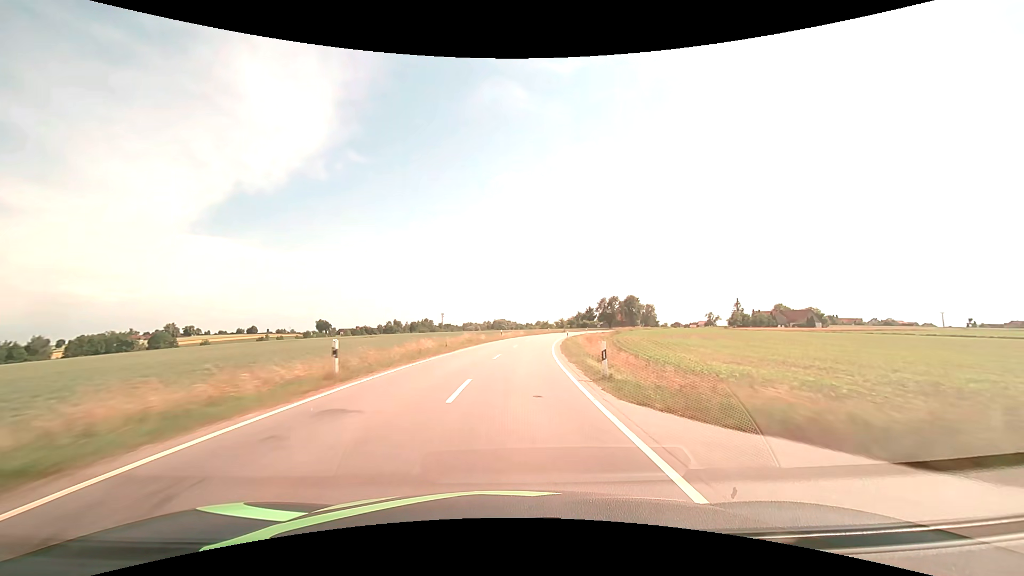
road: tertiary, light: Day
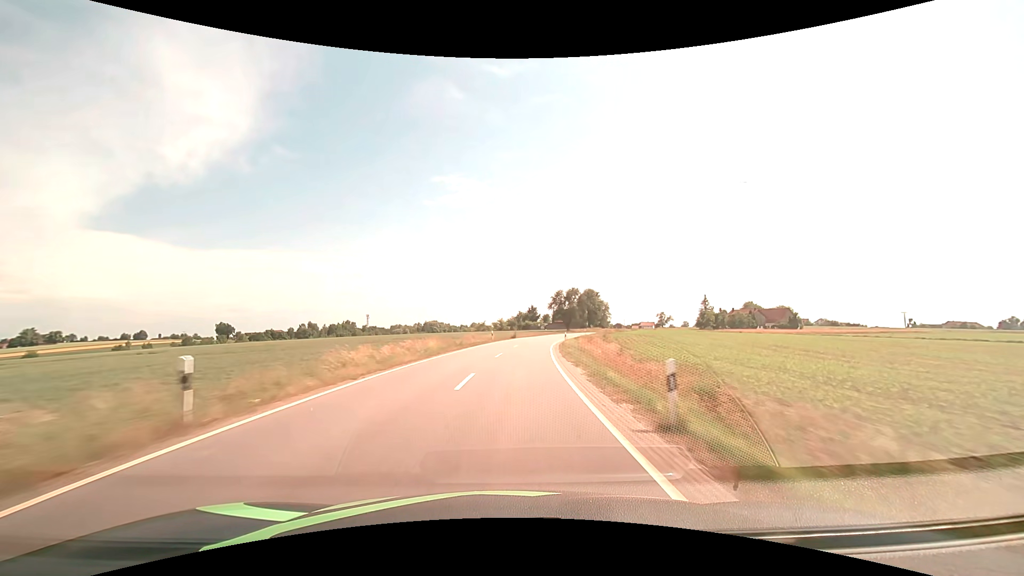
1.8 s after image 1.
(+3.1, +46.3) m; +7°
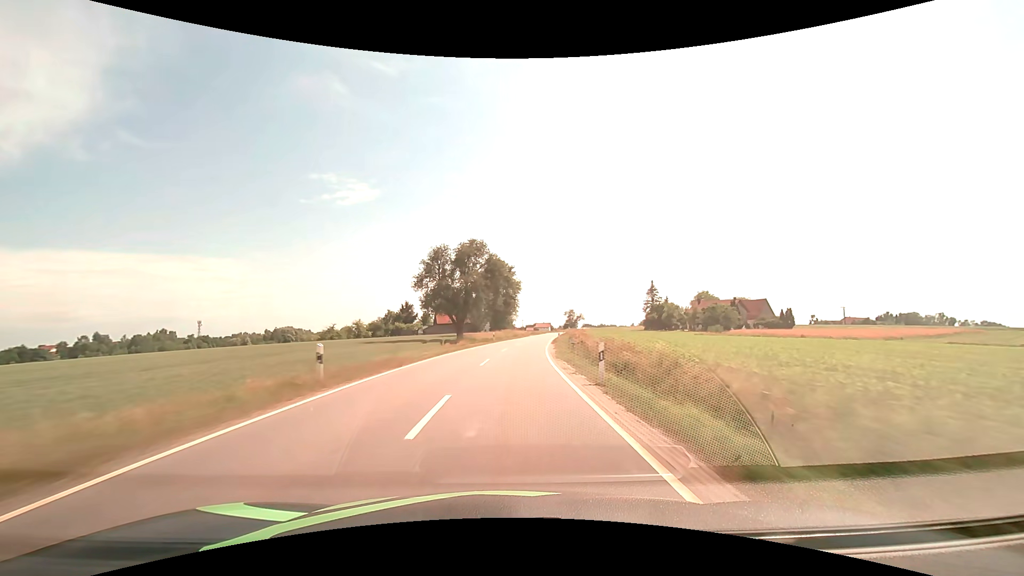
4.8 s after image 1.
(+8.7, +76.8) m; +13°
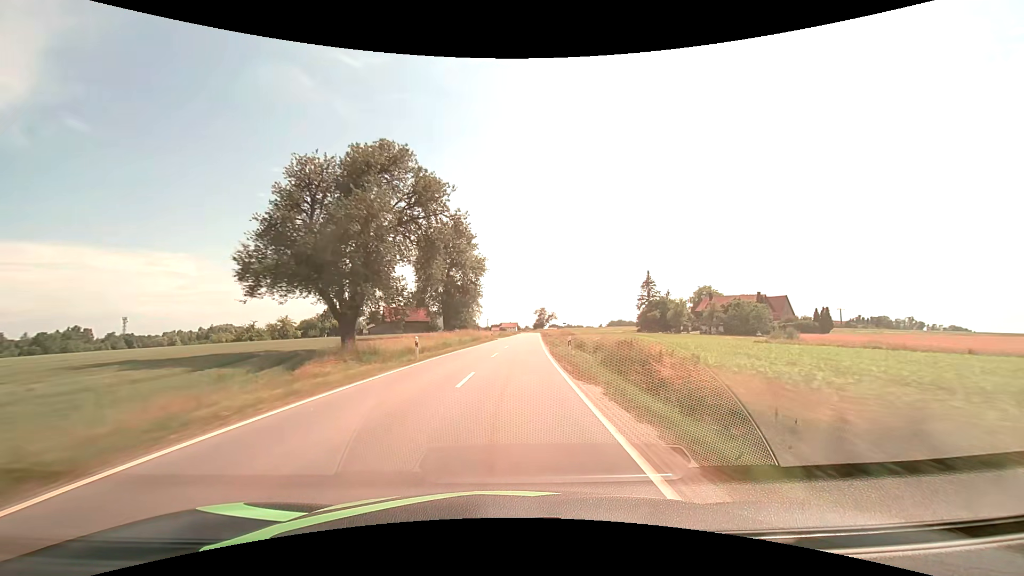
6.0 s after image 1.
(+1.1, +31.0) m; +4°
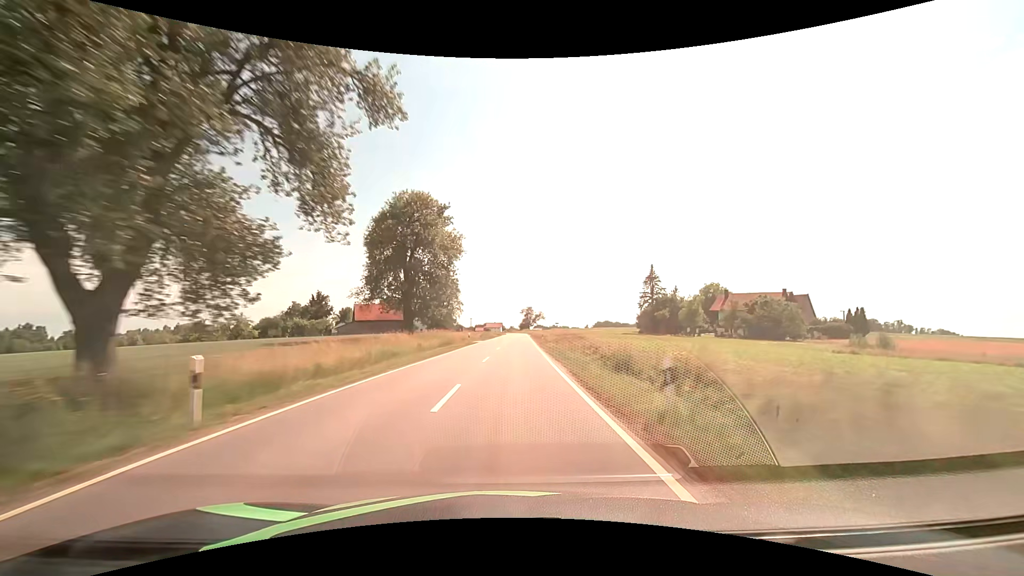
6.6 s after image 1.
(+0.2, +15.5) m; +2°
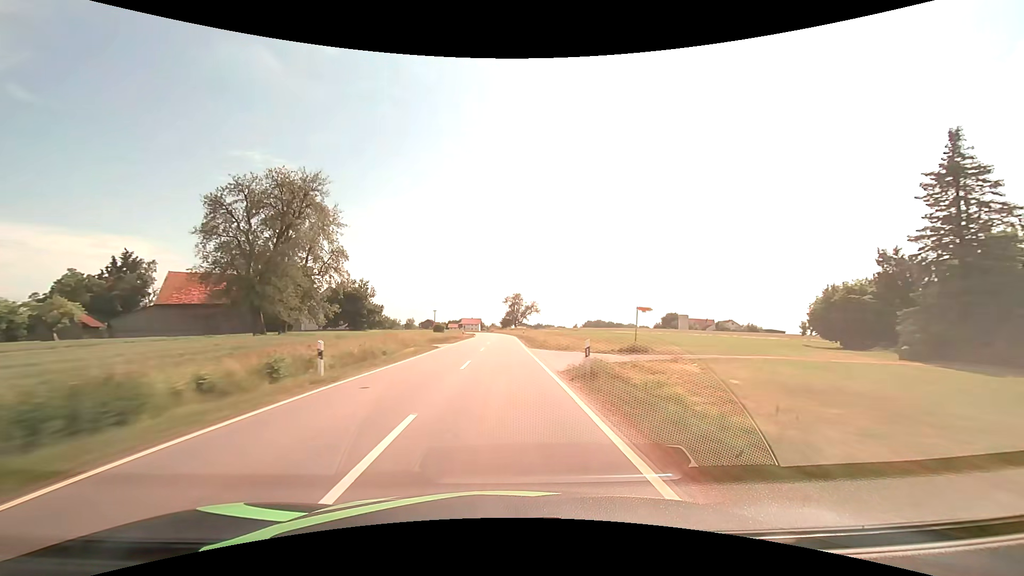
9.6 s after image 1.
(+2.2, +77.2) m; +2°
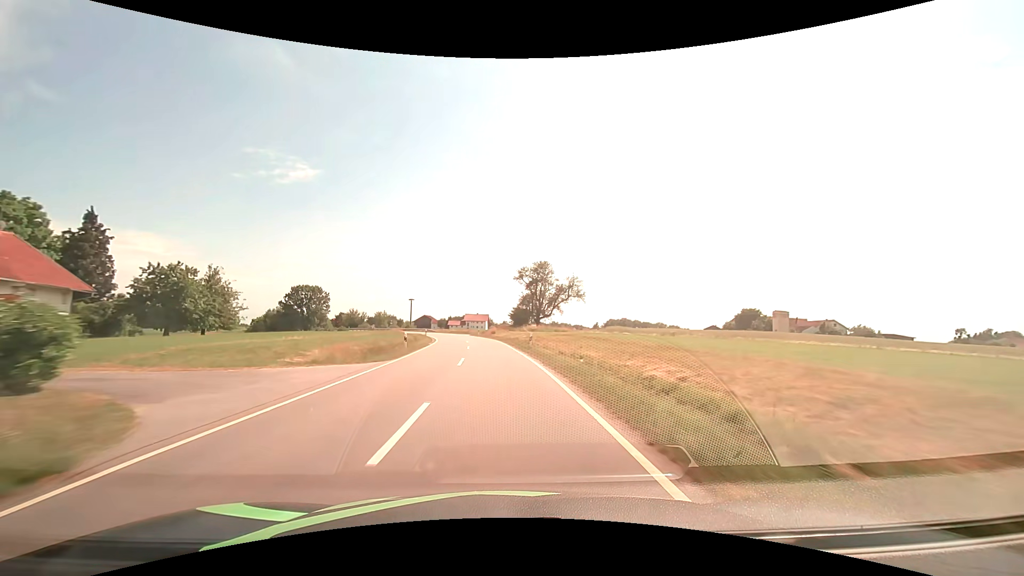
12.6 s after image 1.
(-0.4, +71.4) m; -1°
